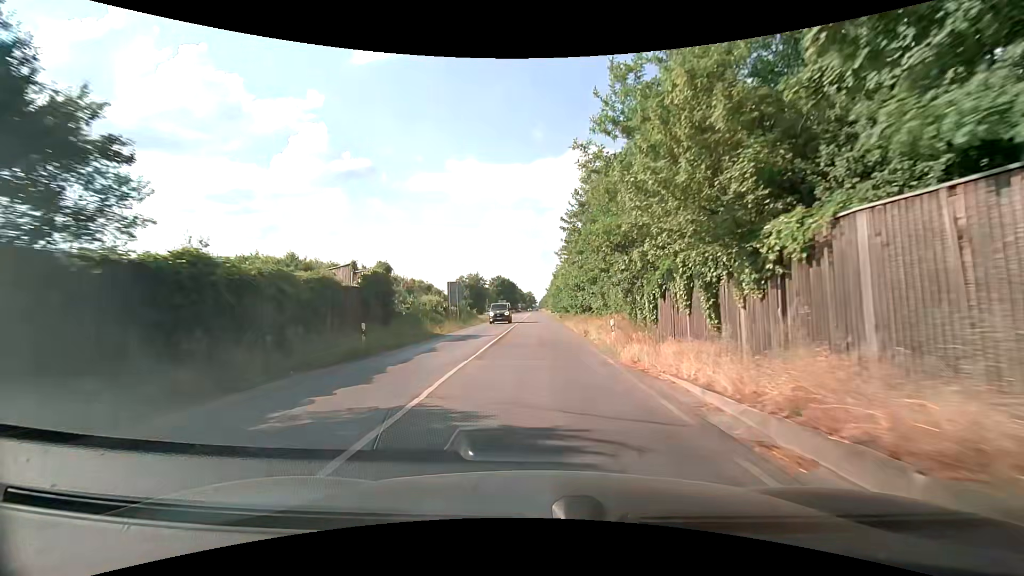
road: secondary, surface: asphalt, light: Day
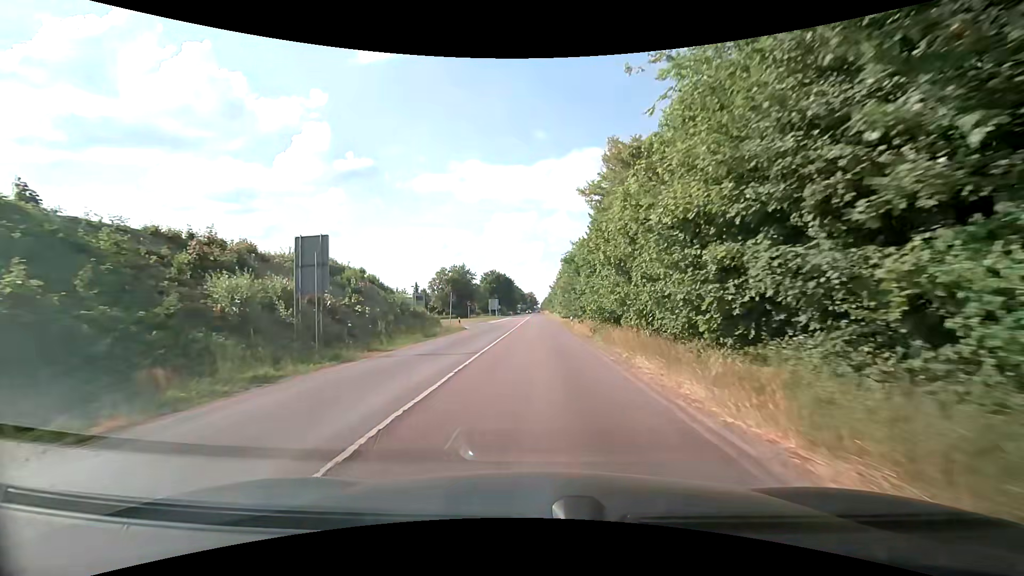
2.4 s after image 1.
(-0.1, +30.1) m; 0°
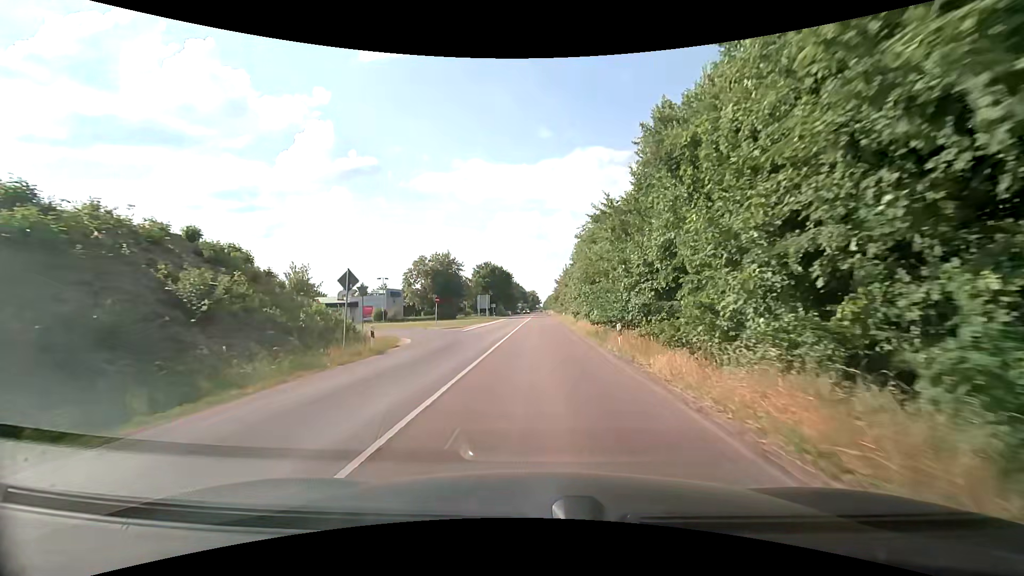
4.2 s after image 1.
(-0.1, +22.4) m; 0°
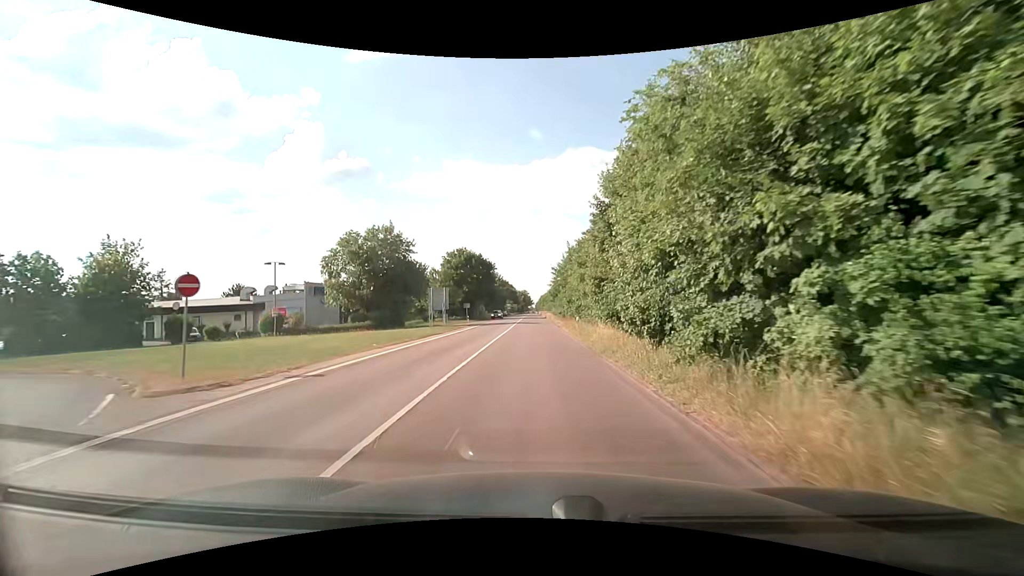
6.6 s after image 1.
(+0.2, +29.6) m; +1°
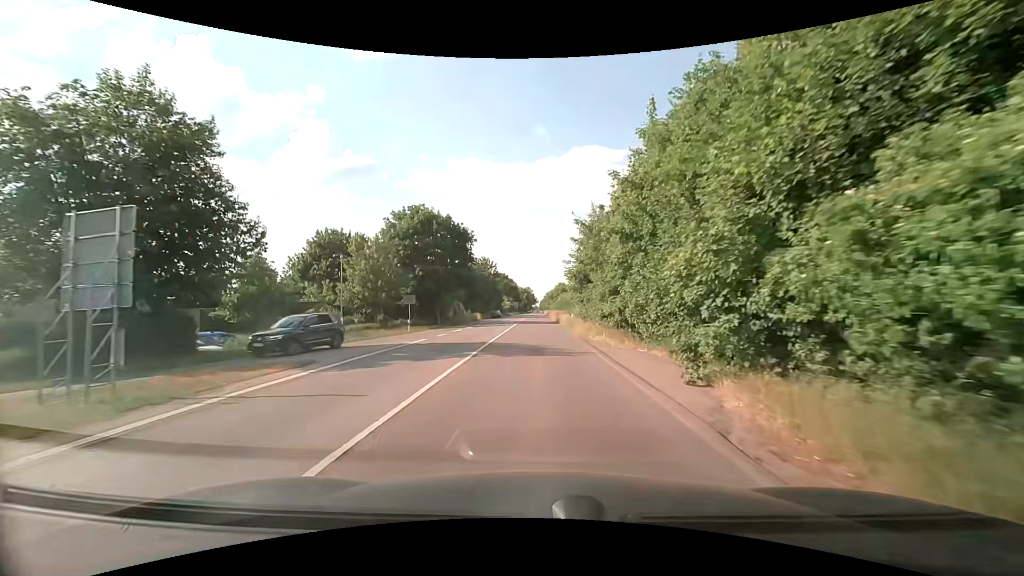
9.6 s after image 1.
(-0.2, +36.8) m; 0°
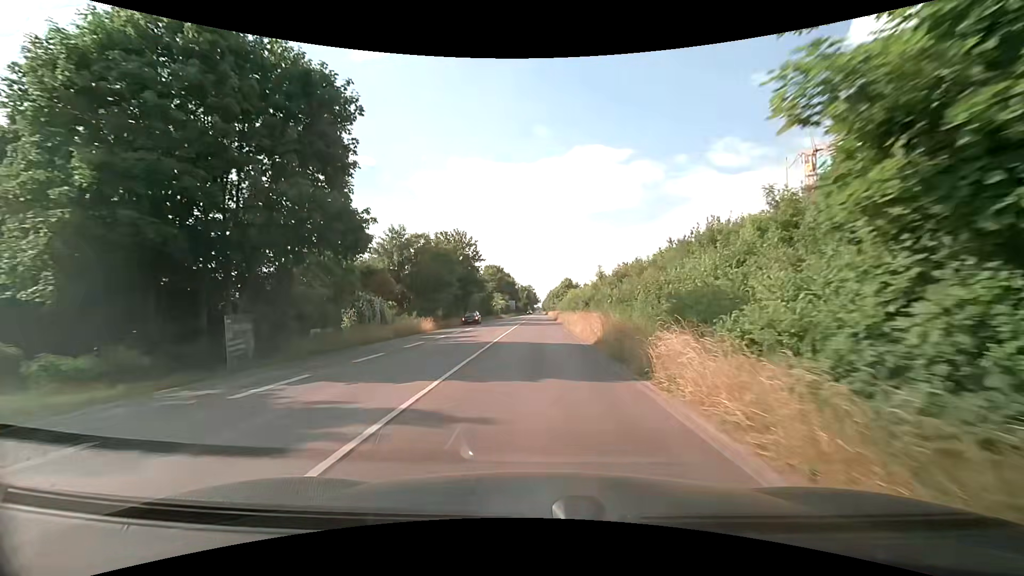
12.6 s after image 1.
(-0.1, +37.1) m; 0°
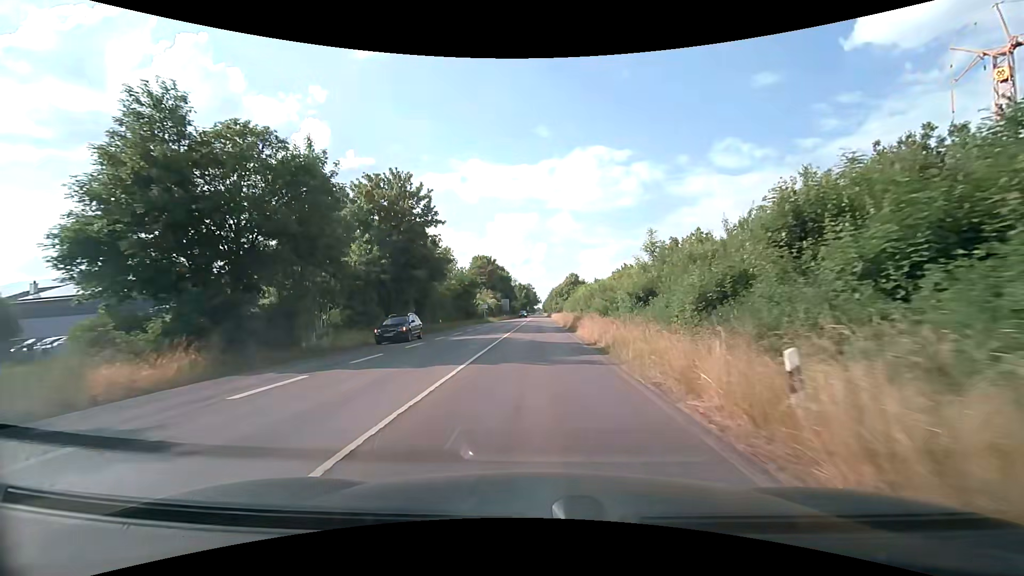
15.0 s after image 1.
(0.0, +30.2) m; 0°
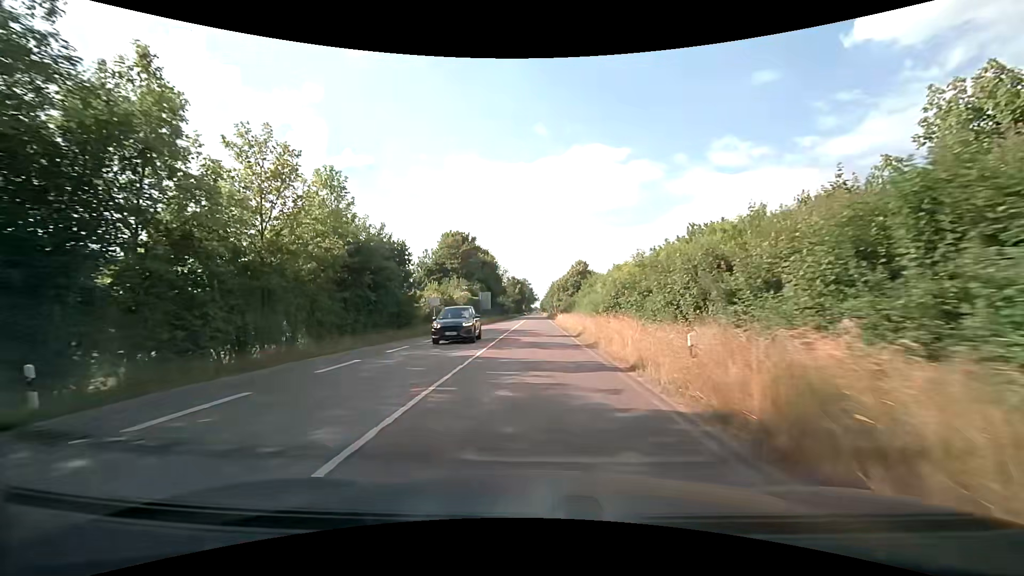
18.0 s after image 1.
(+0.1, +38.3) m; 0°
(0, +10) (0, +20) (0, +30) (0, +40) (0, +50) (0, +60) (0, +70) (0, +80) (0, +90) (0, +100) m
